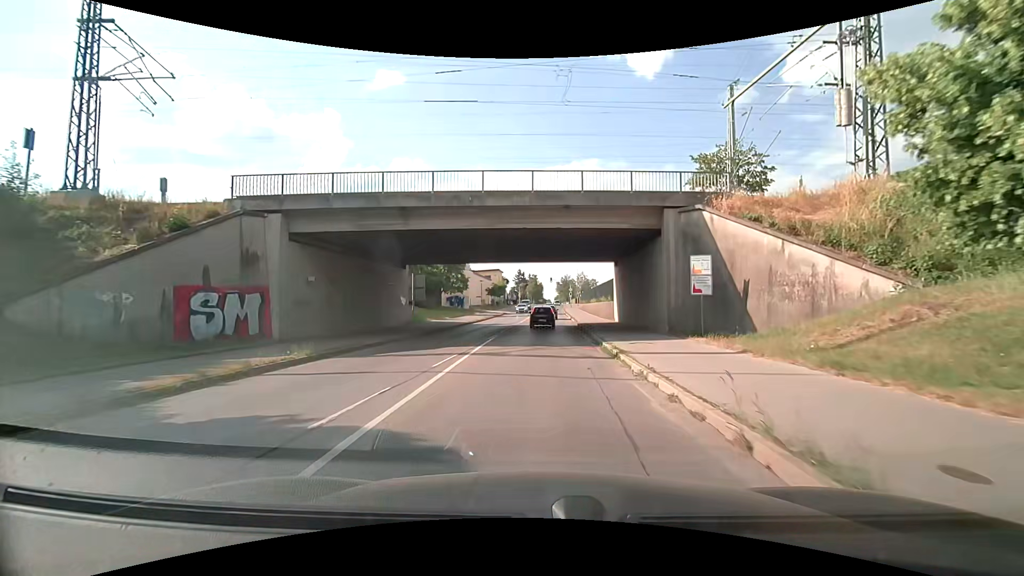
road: secondary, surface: asphalt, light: Day
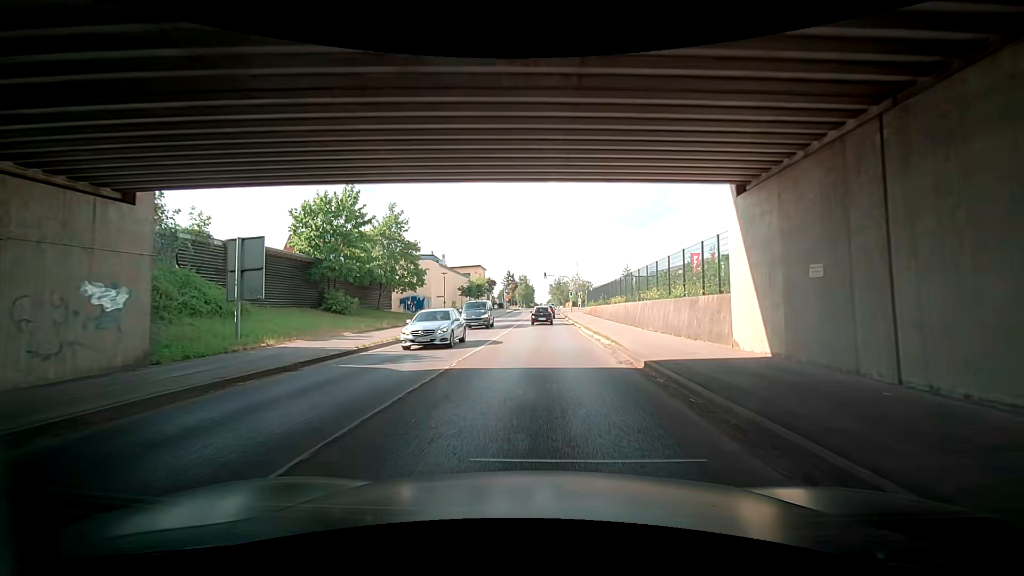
(+0.3, +25.7) m; +1°
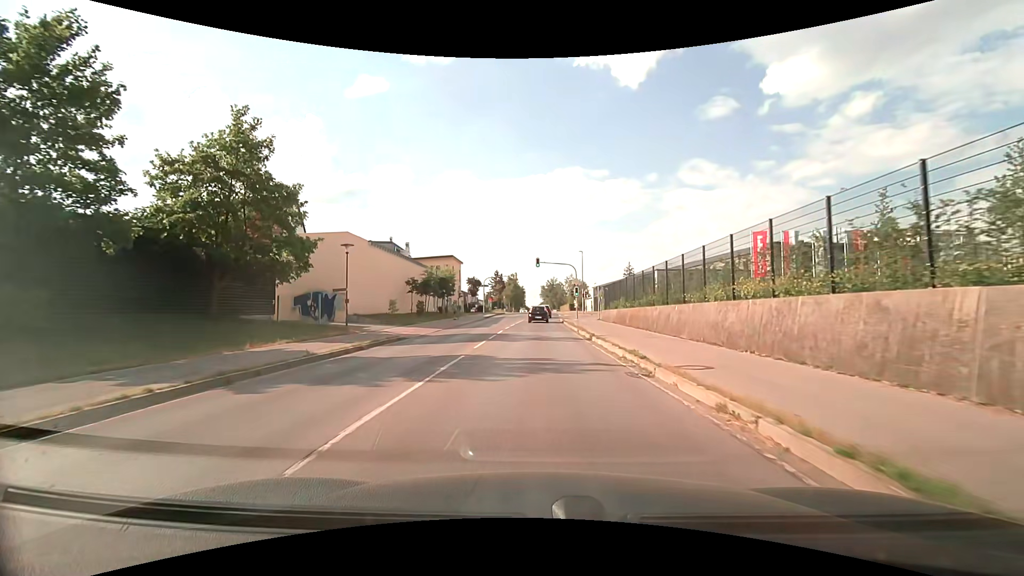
(-0.7, +26.3) m; +1°
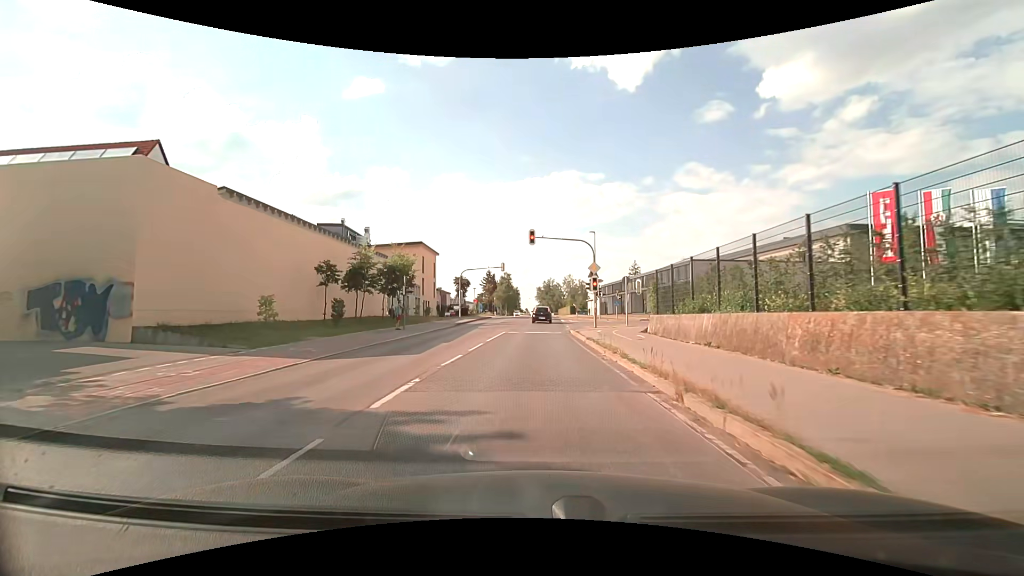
(+0.1, +20.1) m; +1°
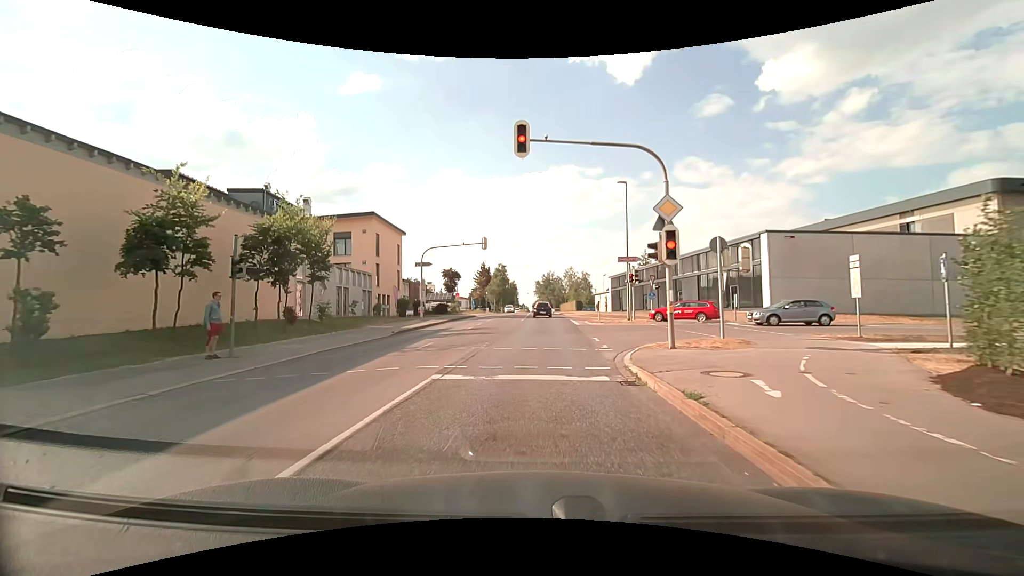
(0.0, +18.1) m; 0°
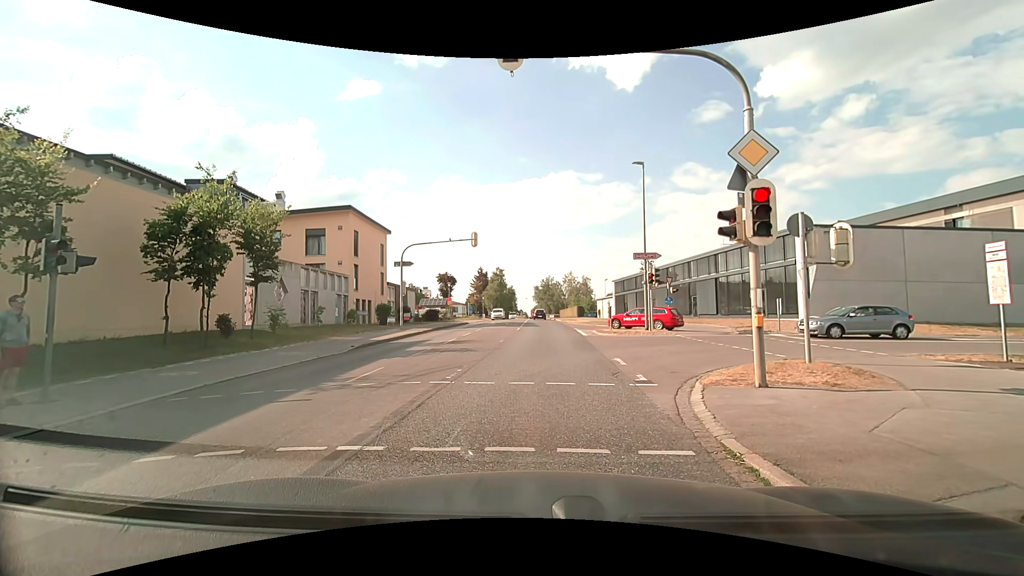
(0.0, +4.6) m; +1°
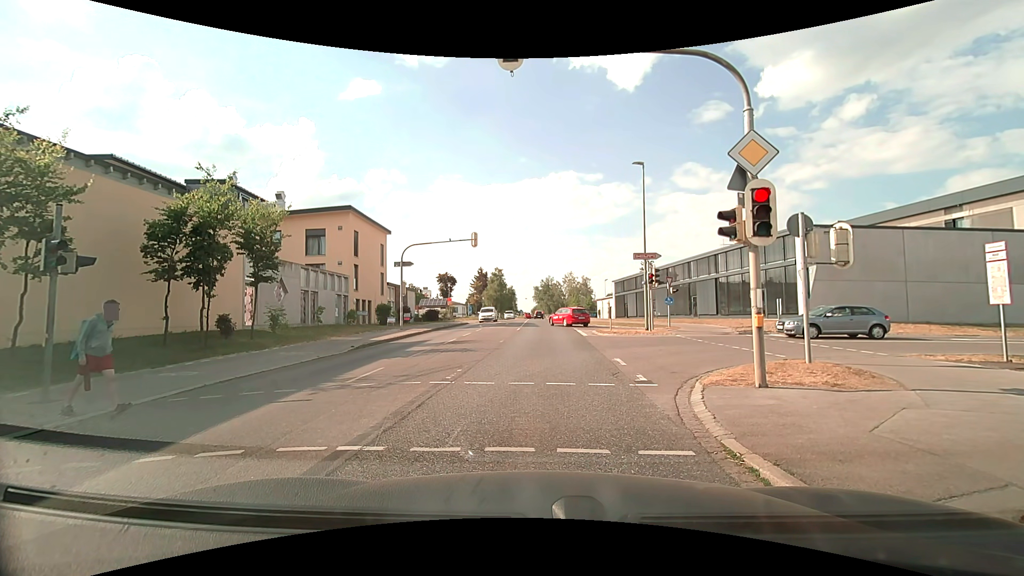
(0.0, 0.0) m; 0°
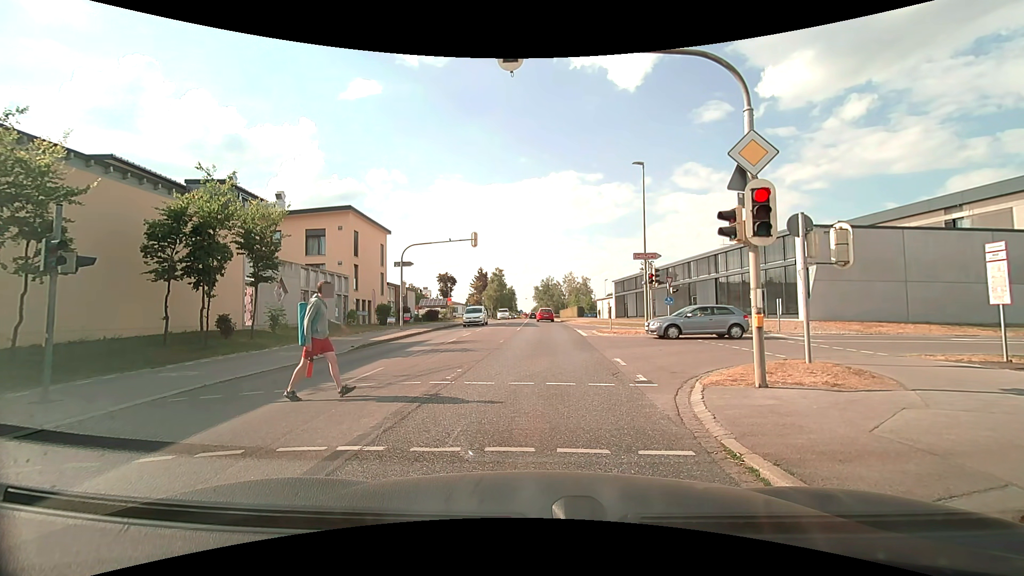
(0.0, 0.0) m; 0°
(0, +10) (0, +20) (0, +30) (0, +40) (-1, +50) (-1, +60) (-1, +70) (-1, +80) (-2, +90) (-2, +100) m
